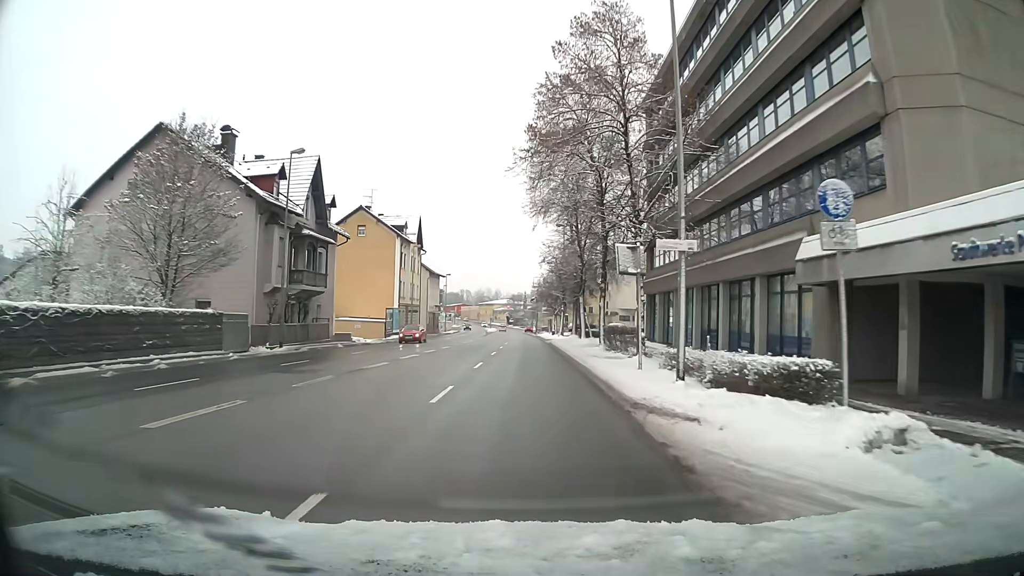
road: primary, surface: asphalt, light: Day
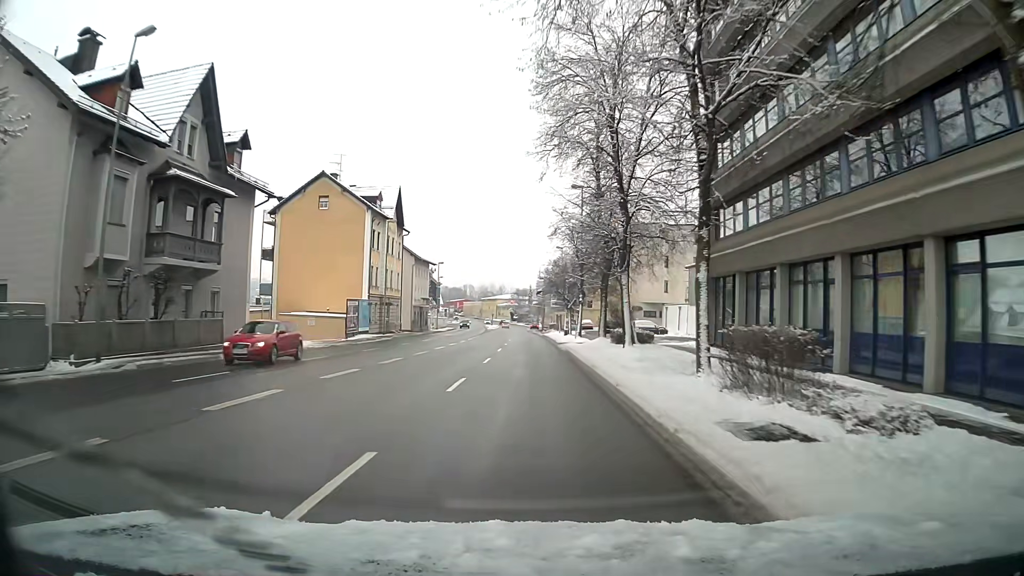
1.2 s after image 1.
(-0.1, +16.4) m; 0°
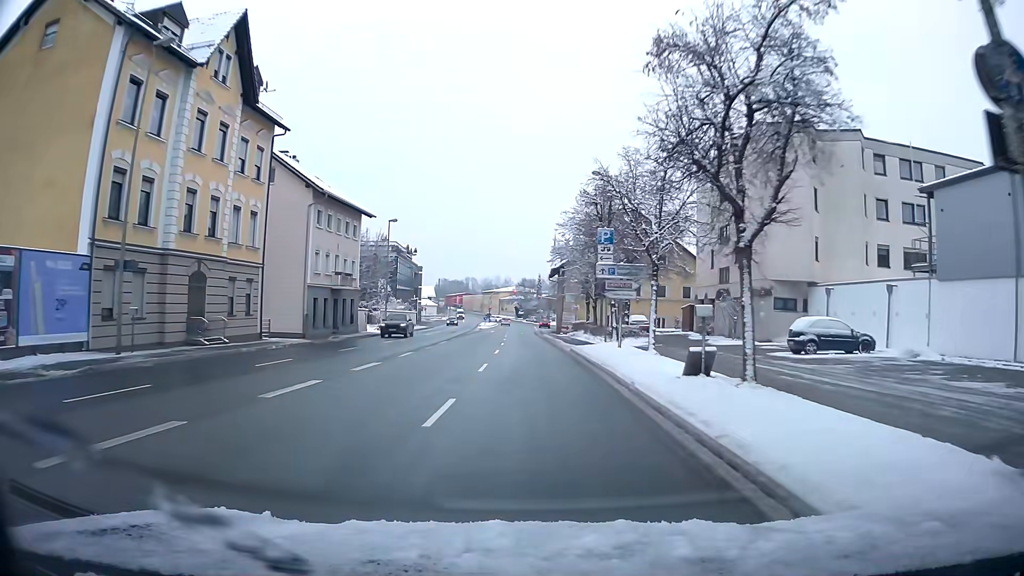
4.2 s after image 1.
(-0.2, +40.6) m; -1°
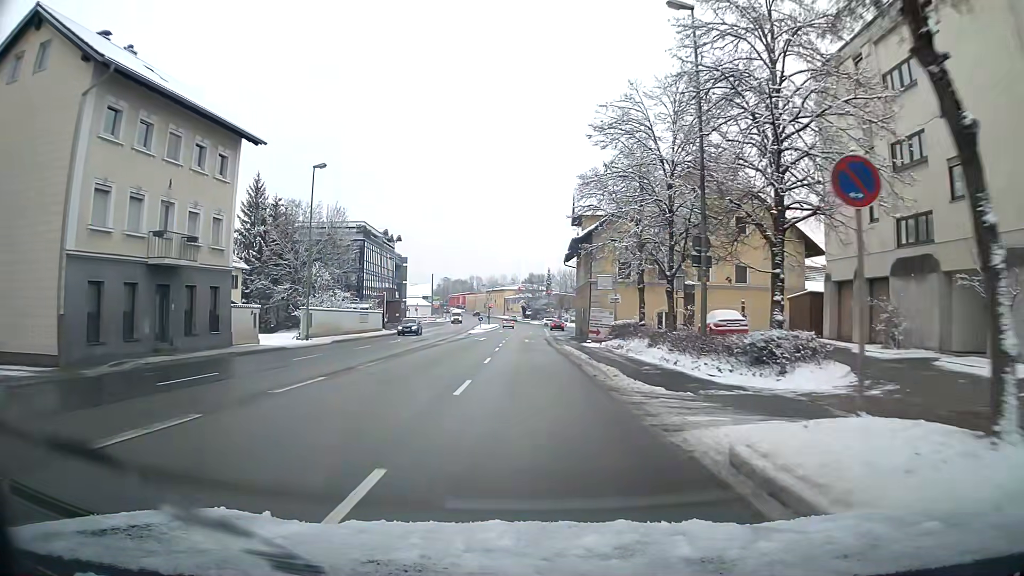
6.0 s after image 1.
(-0.1, +23.5) m; -1°
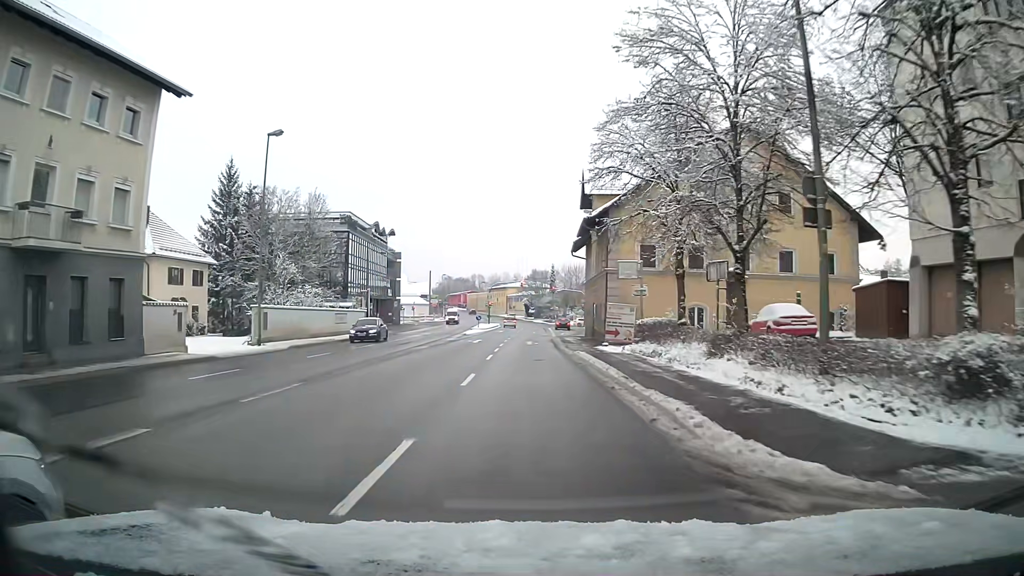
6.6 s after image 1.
(0.0, +7.5) m; 0°
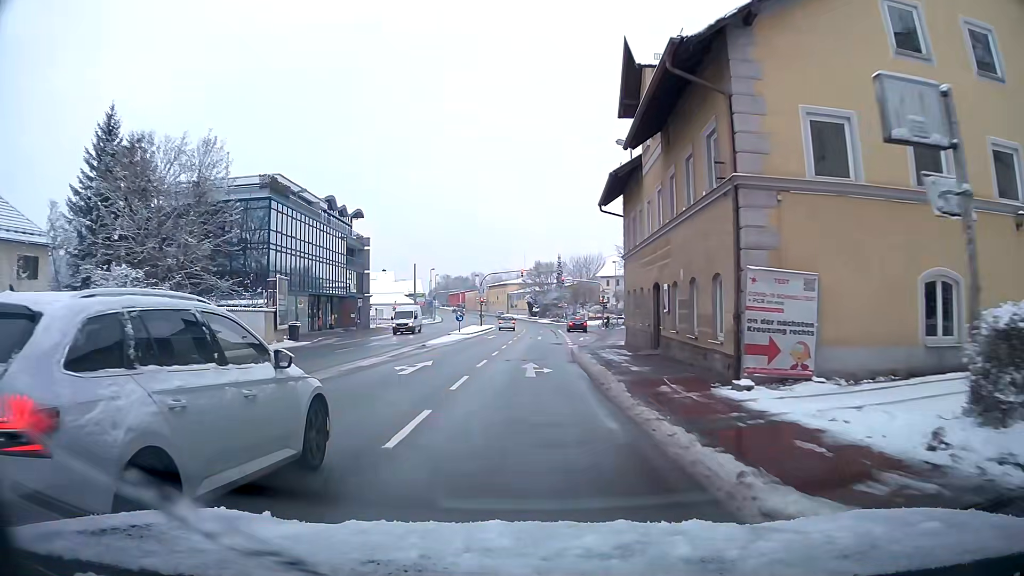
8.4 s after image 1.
(0.0, +21.4) m; 0°
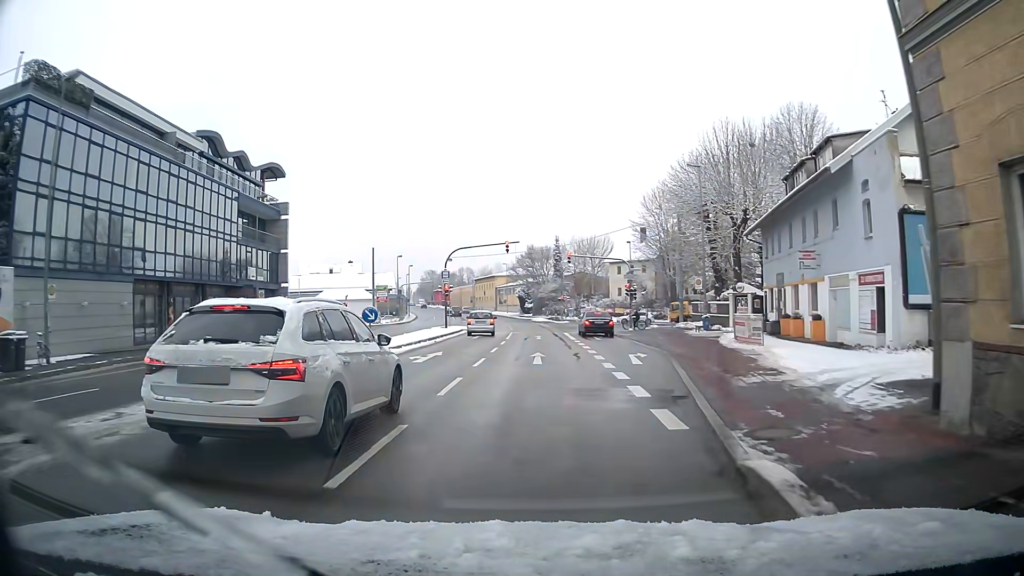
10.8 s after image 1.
(0.0, +25.7) m; 0°
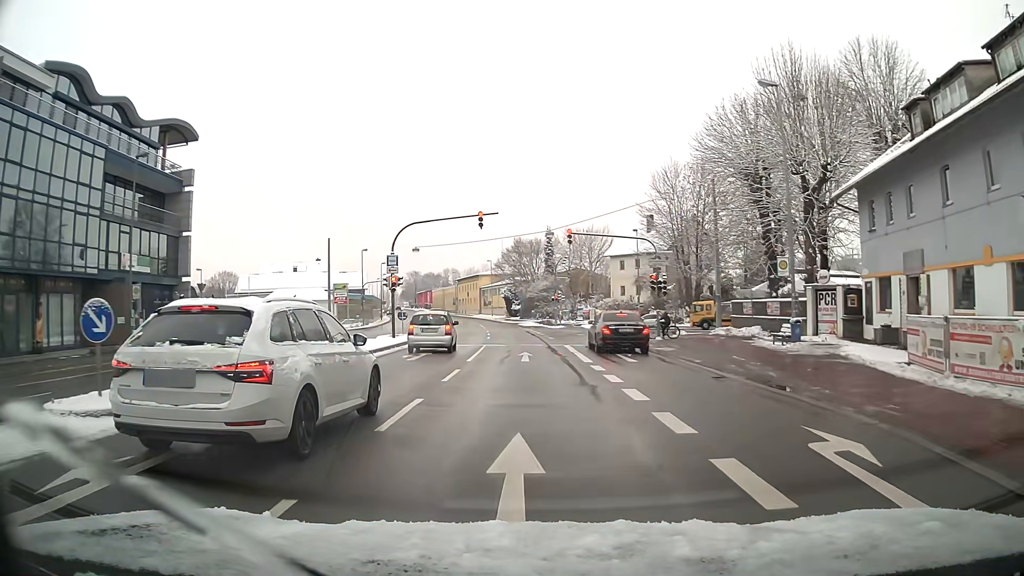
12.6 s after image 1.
(+0.1, +15.2) m; +1°
(0, +10) (0, +20) (0, +30) (-1, +40) (-2, +50) (-3, +60) (-4, +70) (-5, +80) (-6, +90) (-8, +100) m
